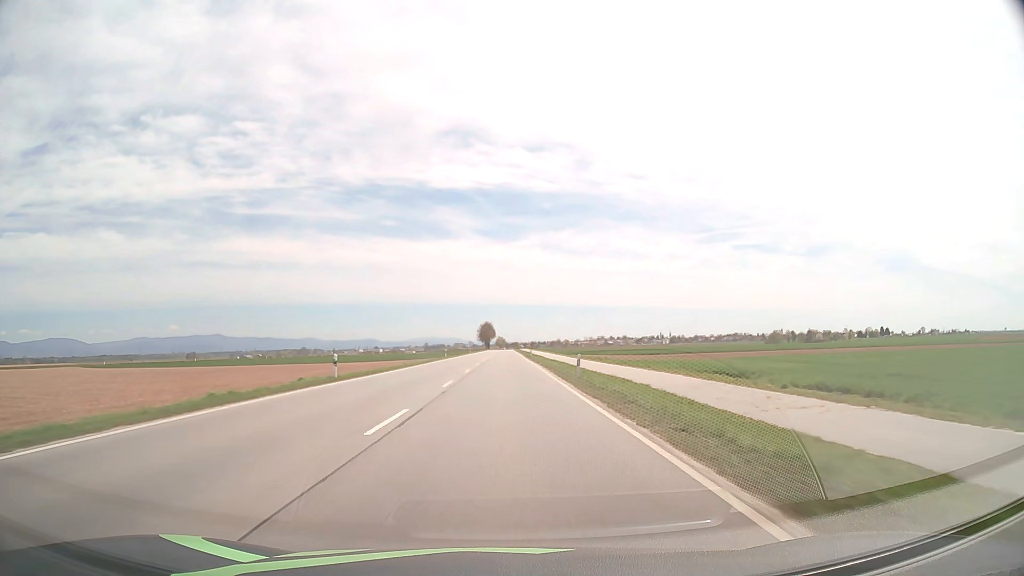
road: primary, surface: asphalt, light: Day
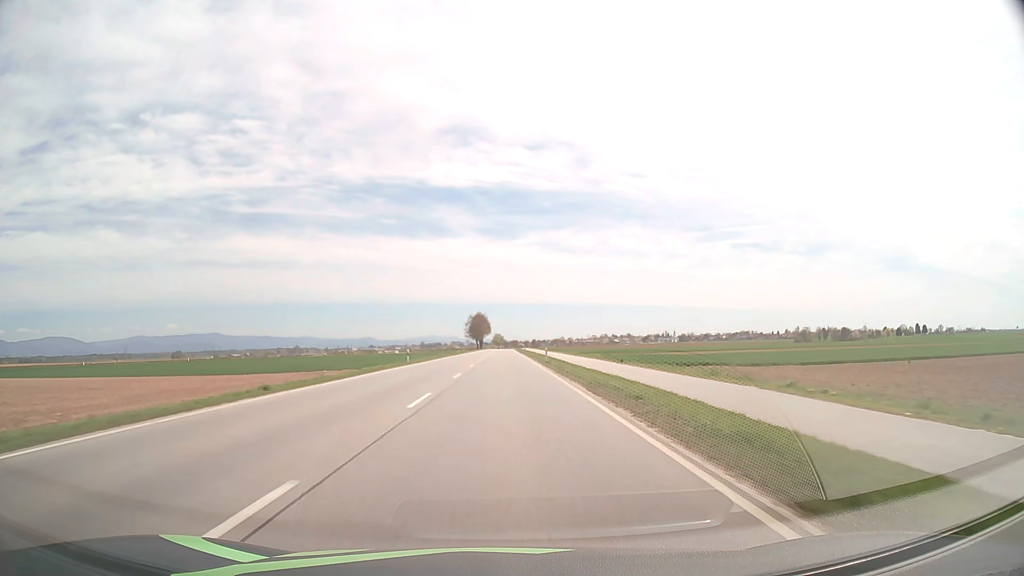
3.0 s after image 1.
(+0.1, +80.1) m; 0°
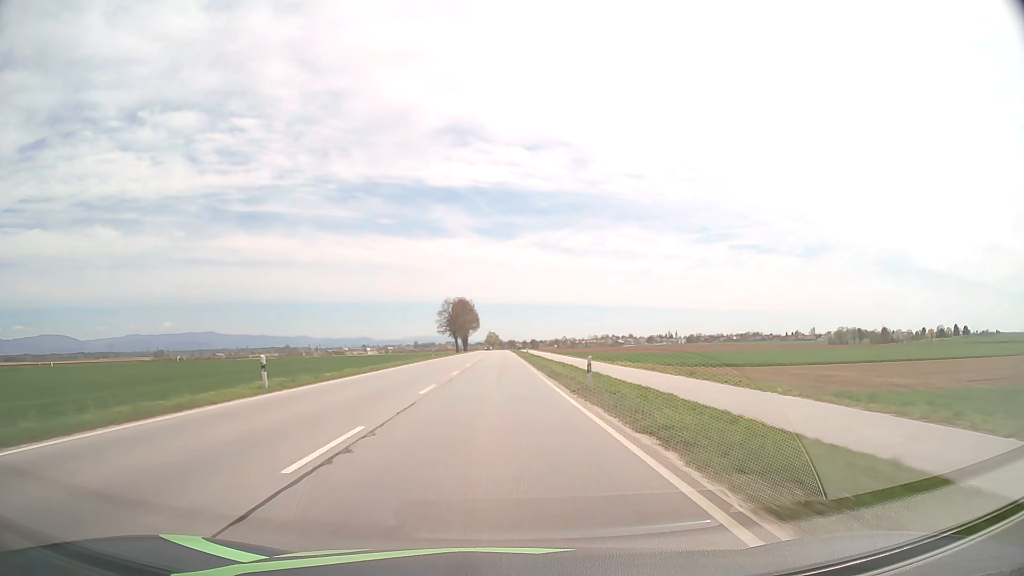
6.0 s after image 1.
(+0.3, +79.4) m; 0°
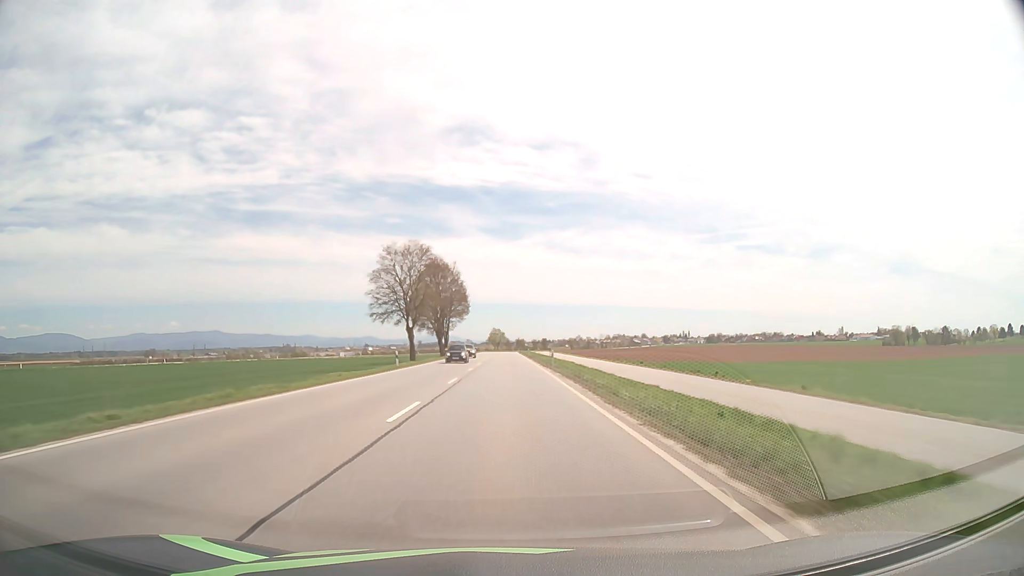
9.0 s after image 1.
(-0.6, +79.3) m; -1°
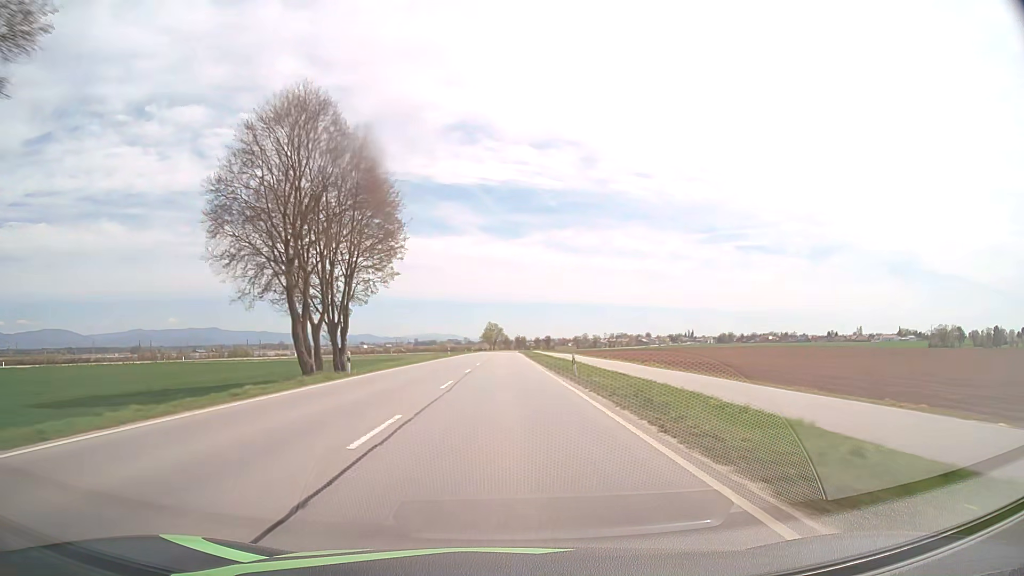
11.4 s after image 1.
(+0.2, +63.4) m; 0°
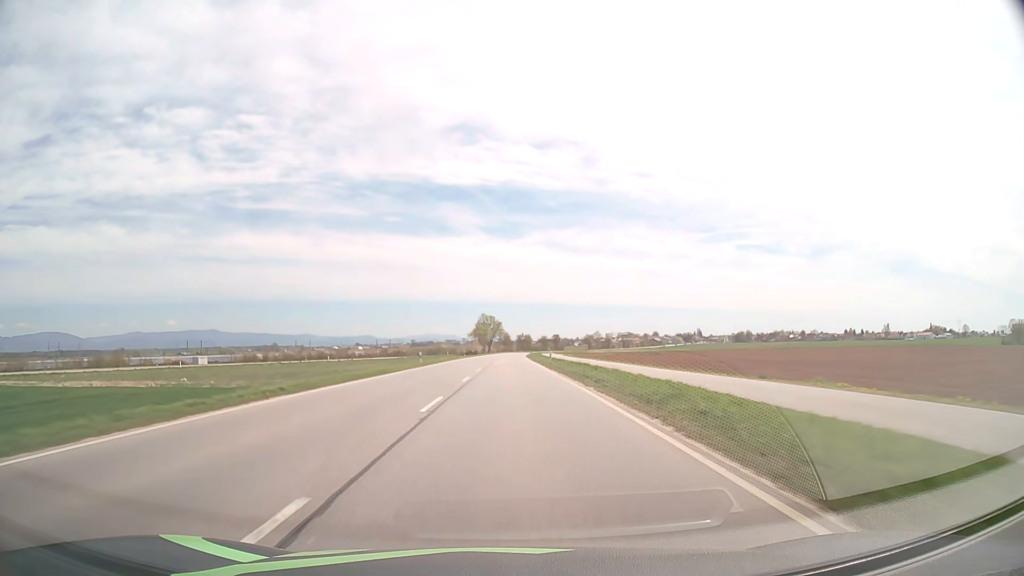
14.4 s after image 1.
(-0.3, +79.2) m; 0°
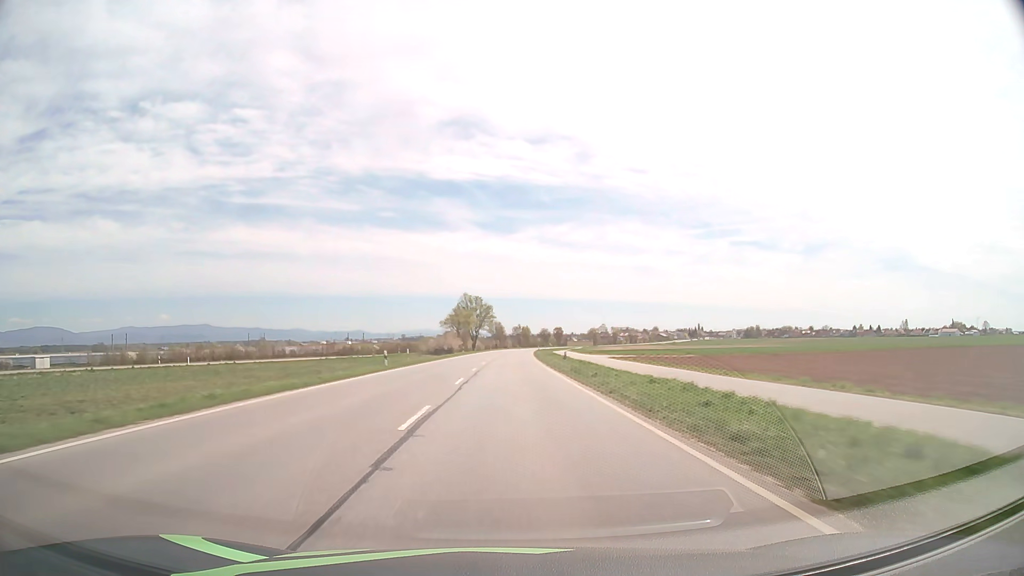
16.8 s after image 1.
(+0.1, +63.4) m; +1°
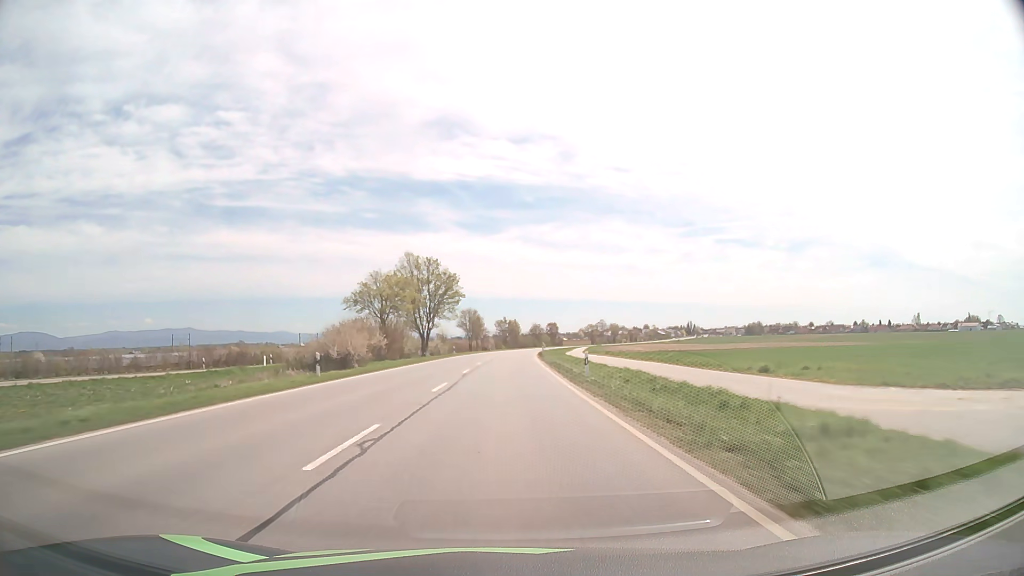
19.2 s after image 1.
(+0.8, +63.6) m; +1°
(0, +10) (0, +20) (0, +30) (0, +40) (+1, +50) (+1, +60) (+1, +70) (+2, +80) (+2, +90) (+3, +100) m
